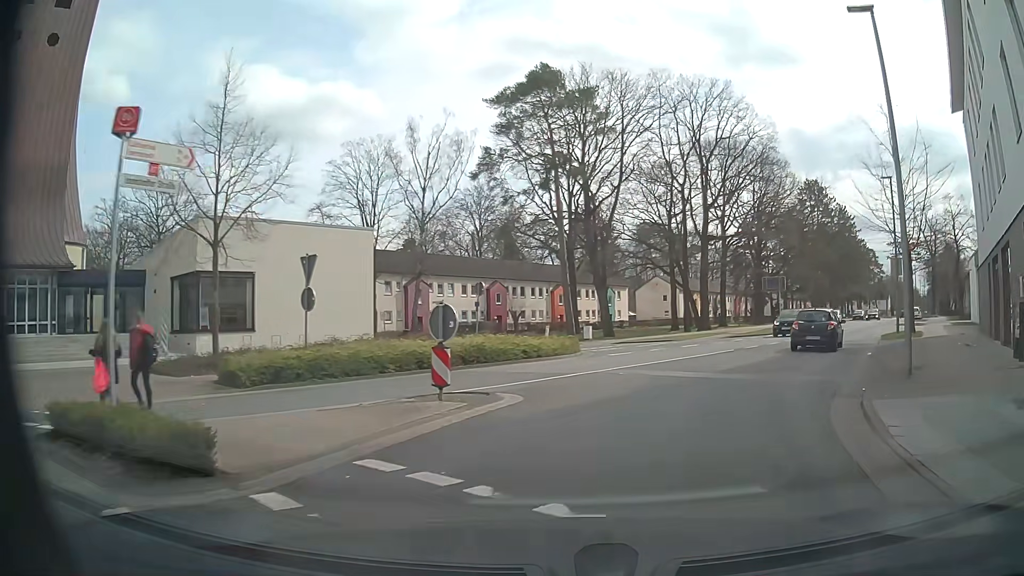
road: tertiary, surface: asphalt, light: Day
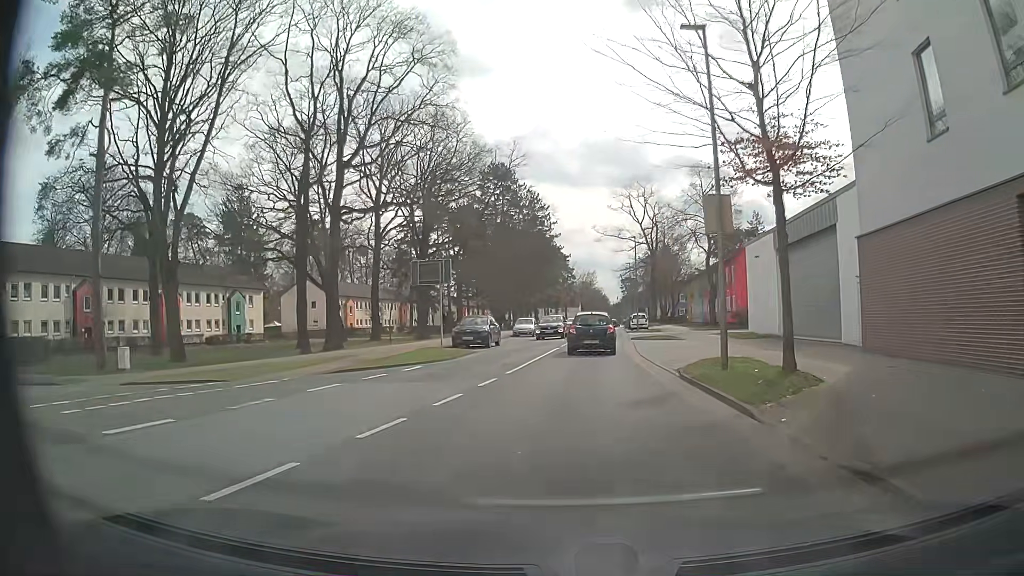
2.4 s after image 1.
(+6.6, +20.3) m; +26°
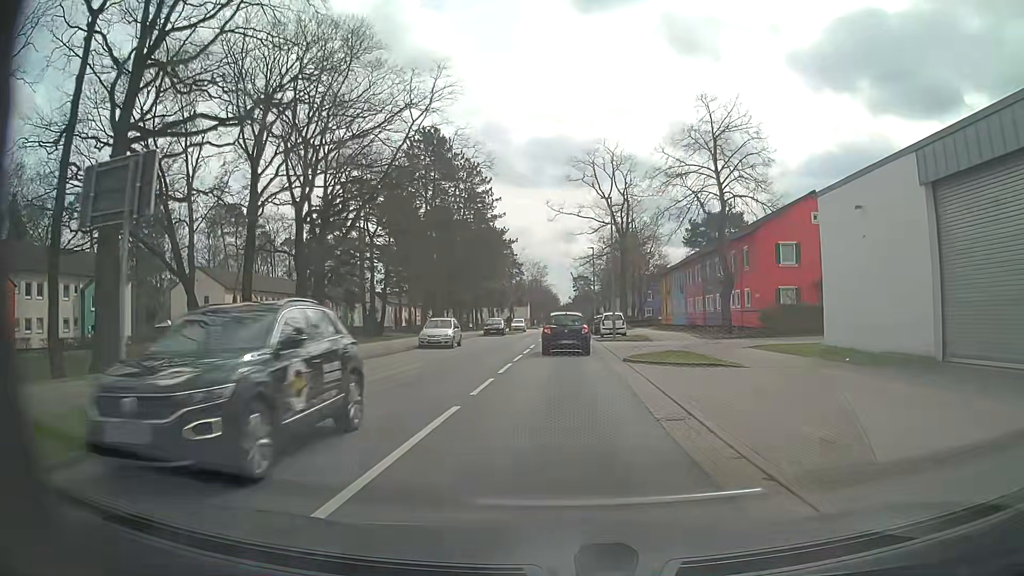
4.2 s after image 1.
(+1.0, +19.2) m; +5°
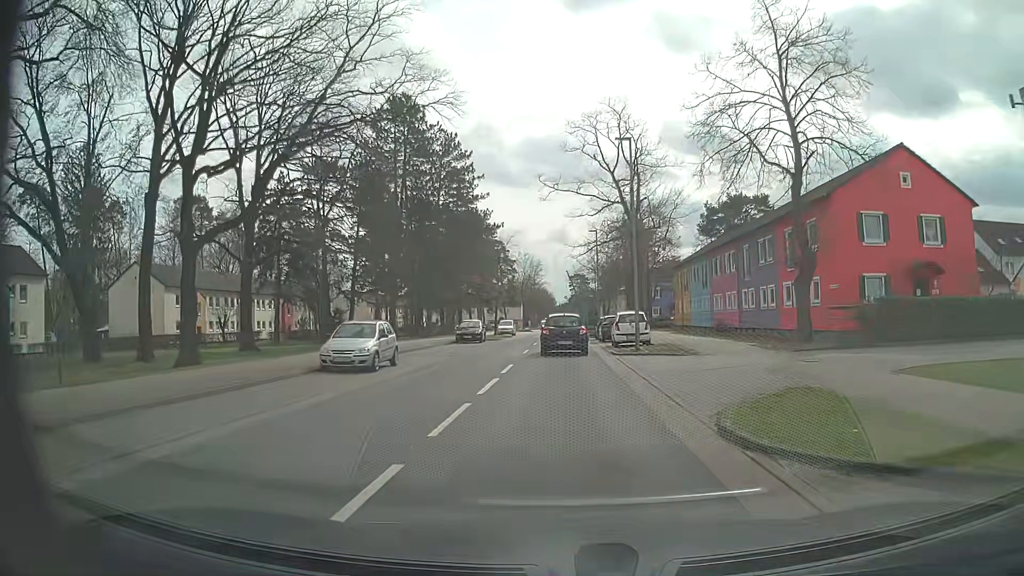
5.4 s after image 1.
(0.0, +13.0) m; 0°
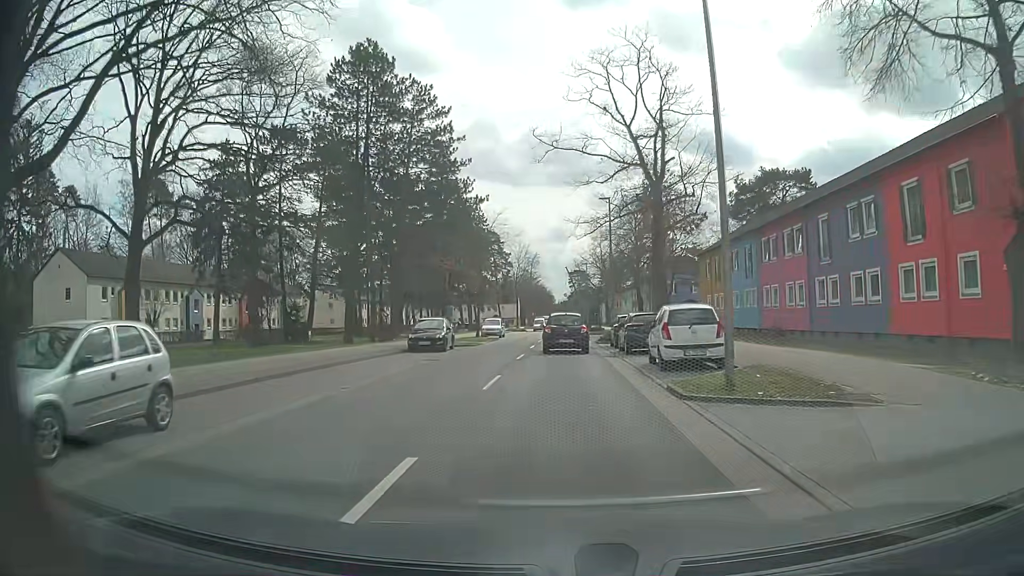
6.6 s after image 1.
(0.0, +13.4) m; 0°
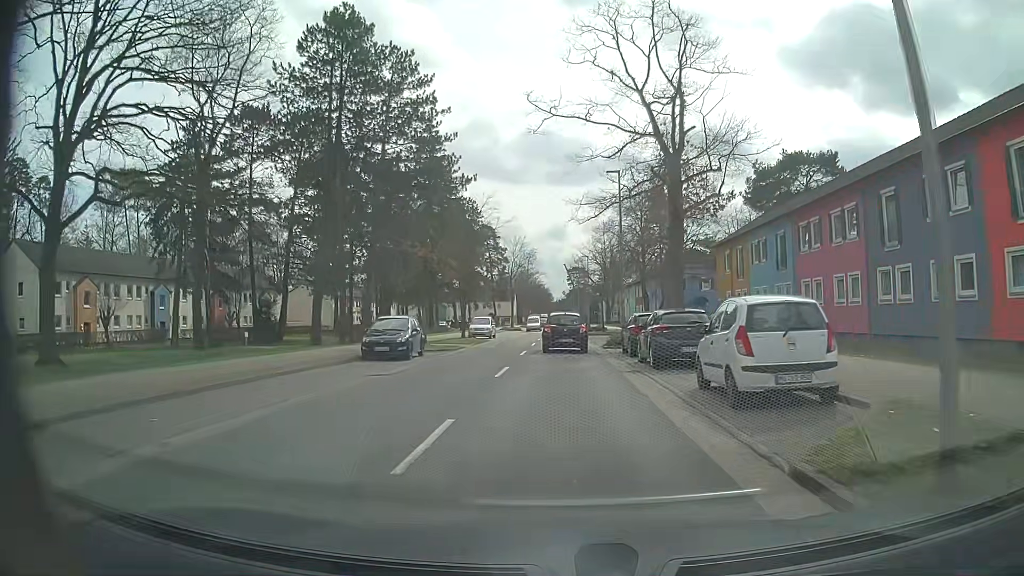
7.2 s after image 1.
(0.0, +6.8) m; -1°
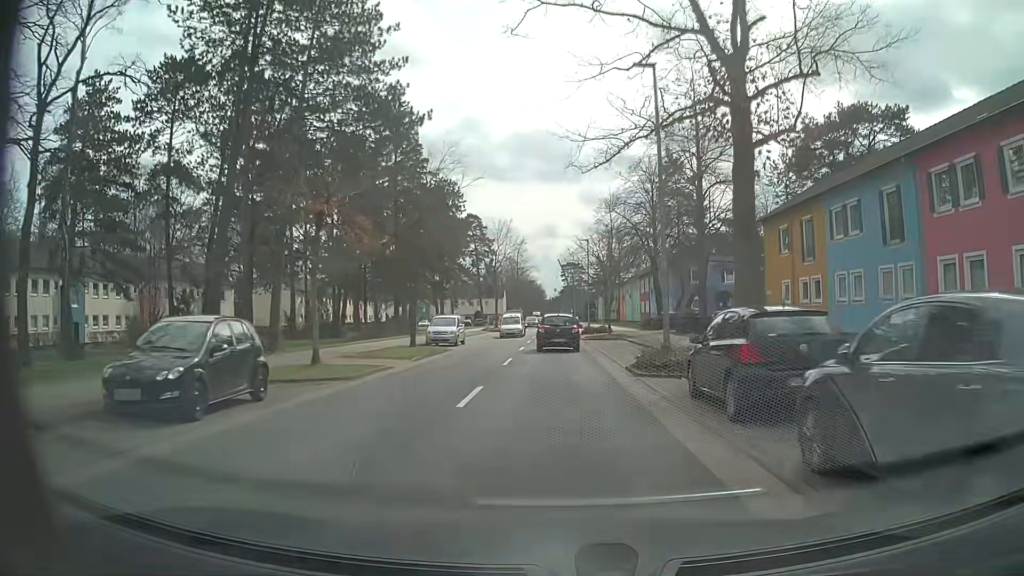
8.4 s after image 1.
(+0.2, +13.6) m; +1°
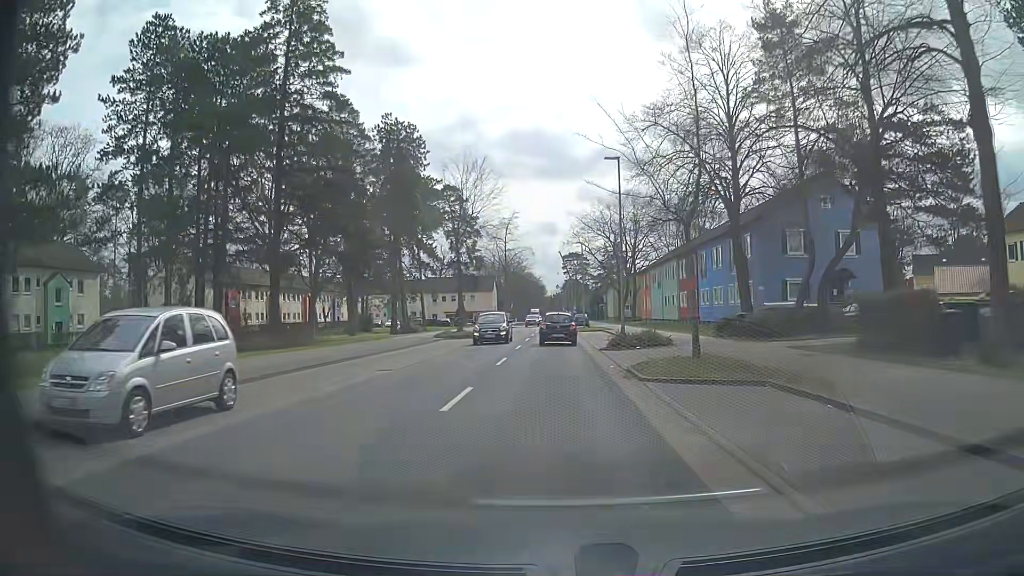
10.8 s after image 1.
(0.0, +27.8) m; 0°
(0, +10) (0, +20) (0, +30) (0, +40) (0, +50) (0, +60) (0, +70) (-1, +80) (-1, +90) (-1, +100) m
